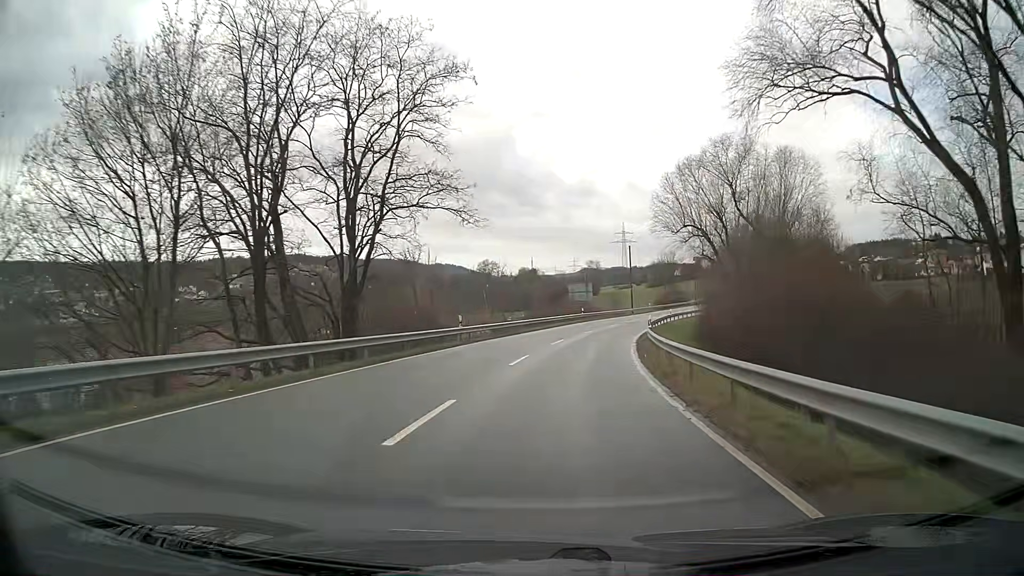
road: secondary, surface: asphalt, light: Day
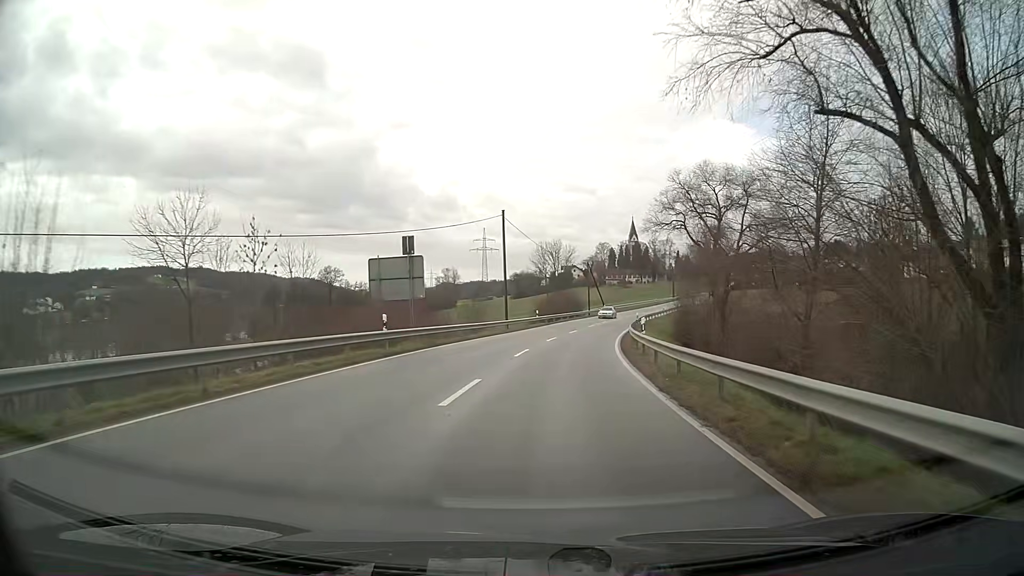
(+4.7, +44.1) m; +12°
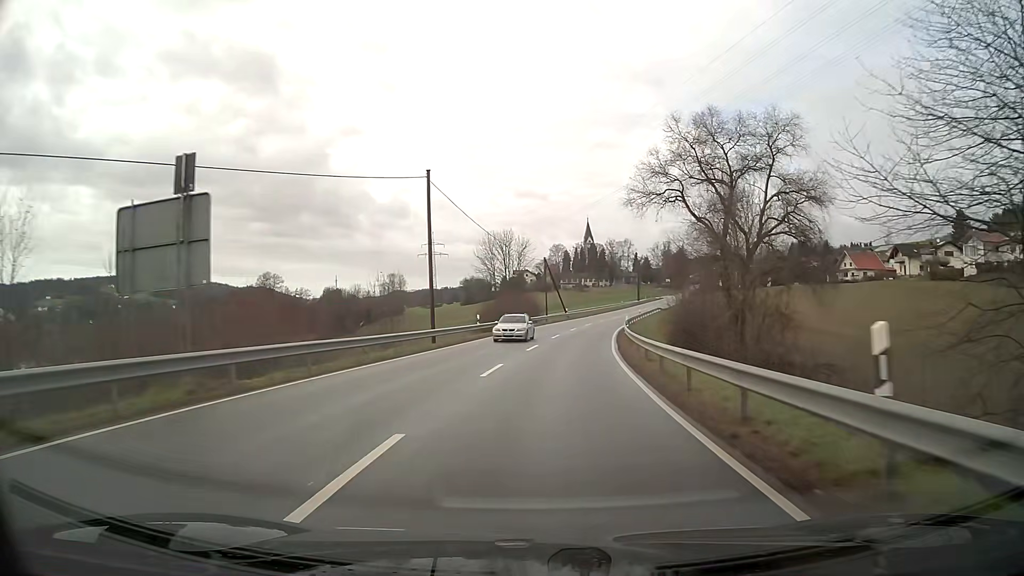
(+0.6, +18.3) m; +4°
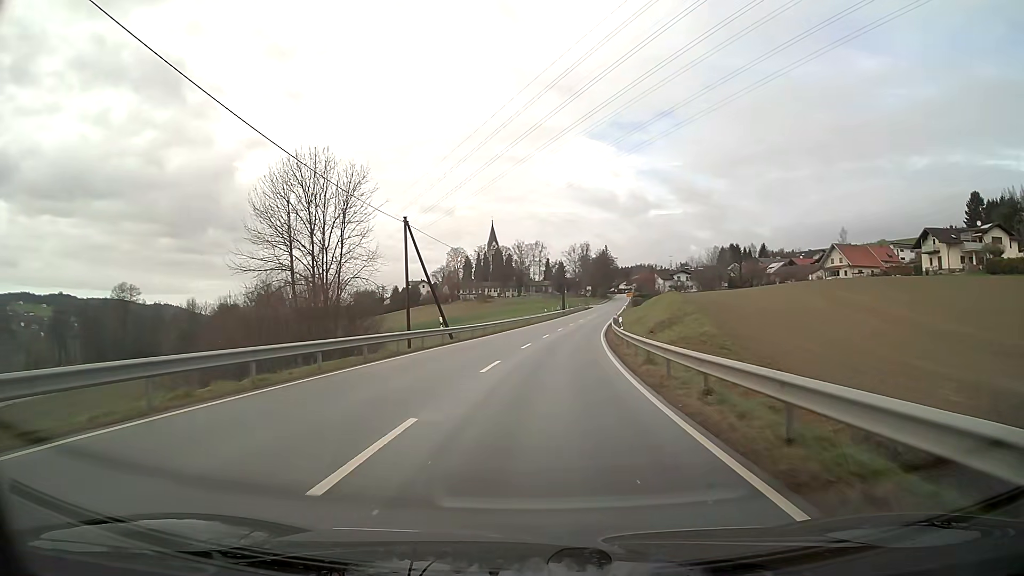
(+3.4, +46.3) m; +8°
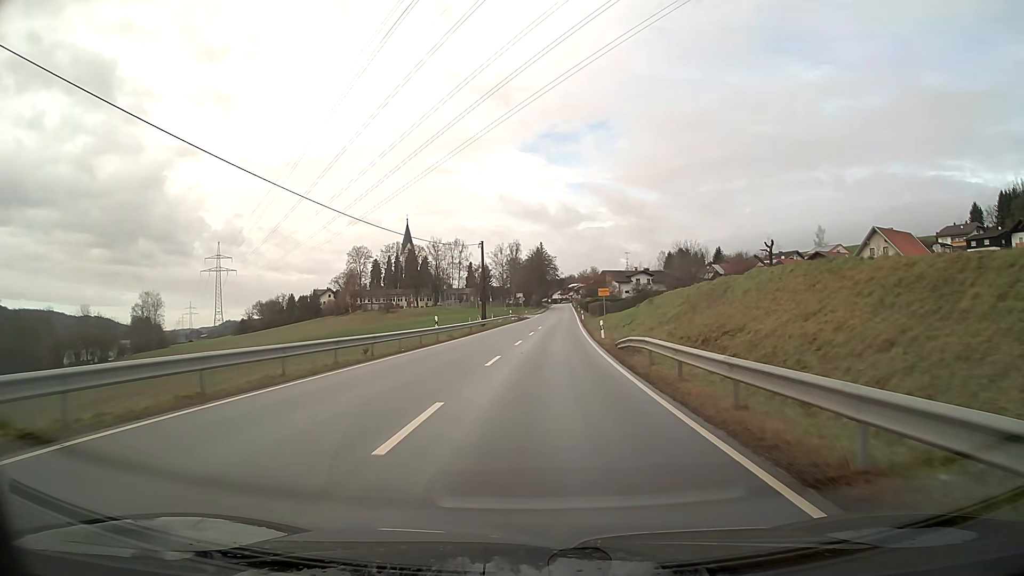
(+2.5, +46.0) m; +6°
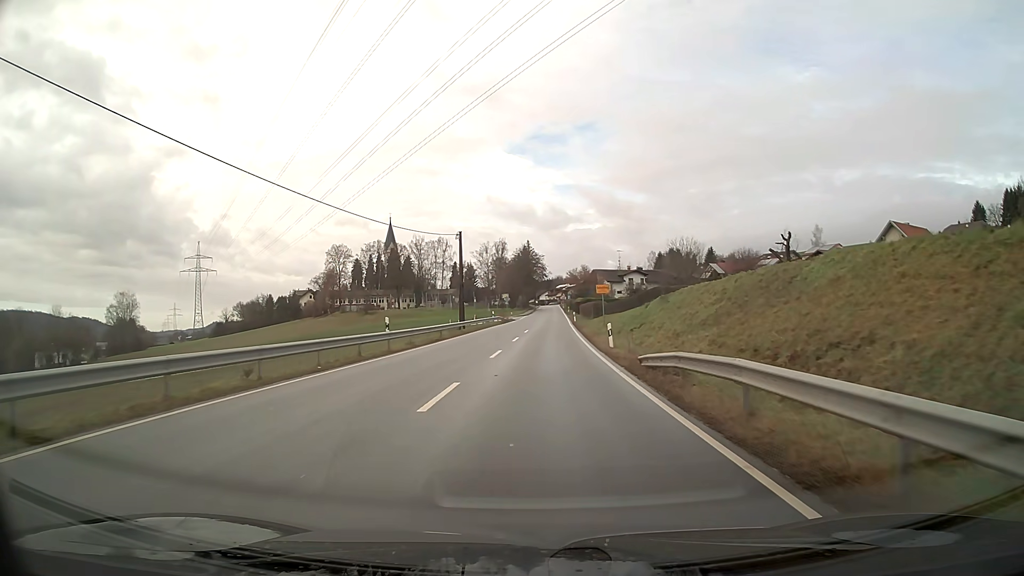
(+0.1, +8.9) m; +1°
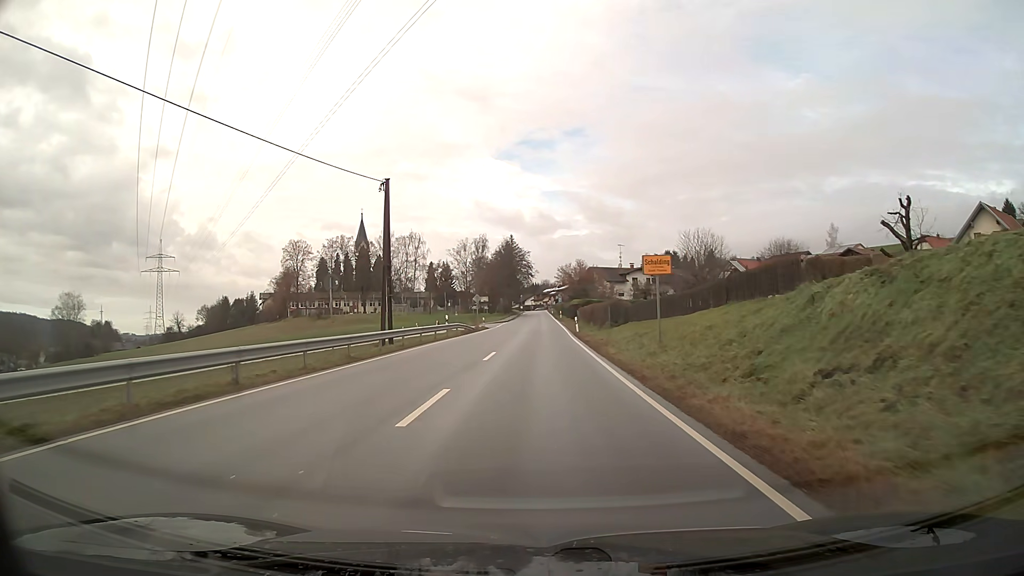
(+0.3, +25.1) m; +1°
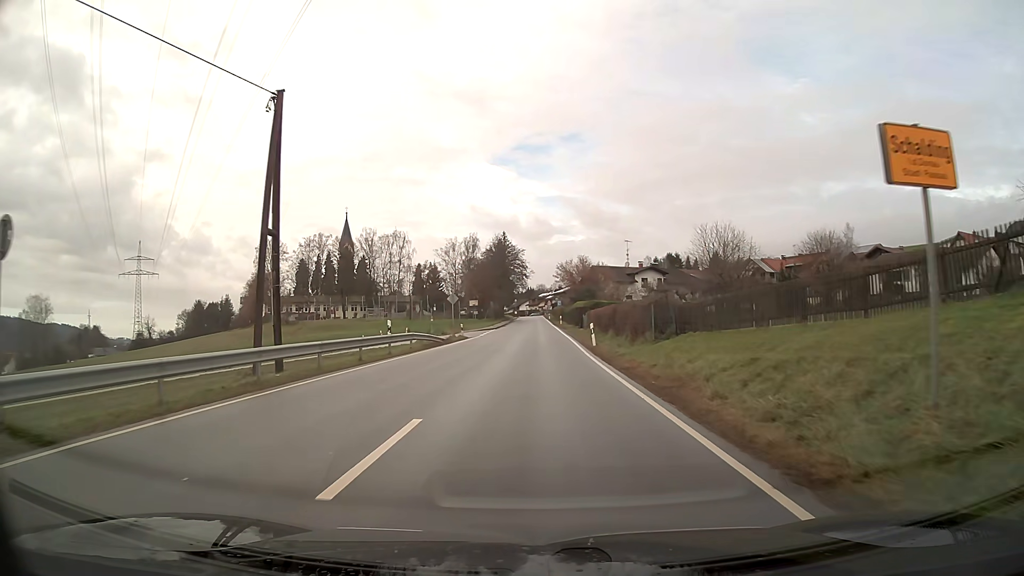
(+0.1, +15.2) m; +1°
